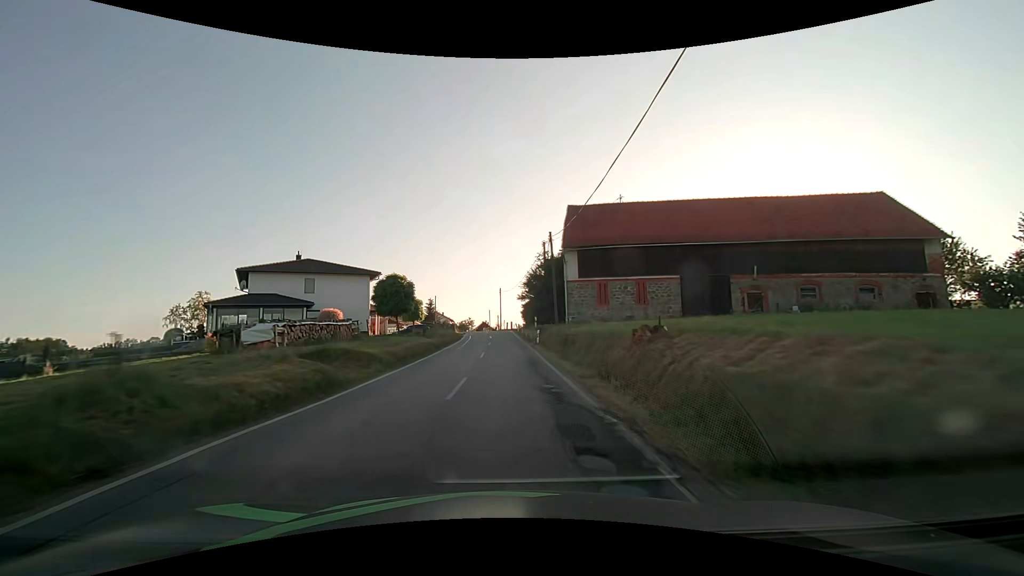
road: tertiary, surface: asphalt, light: Day
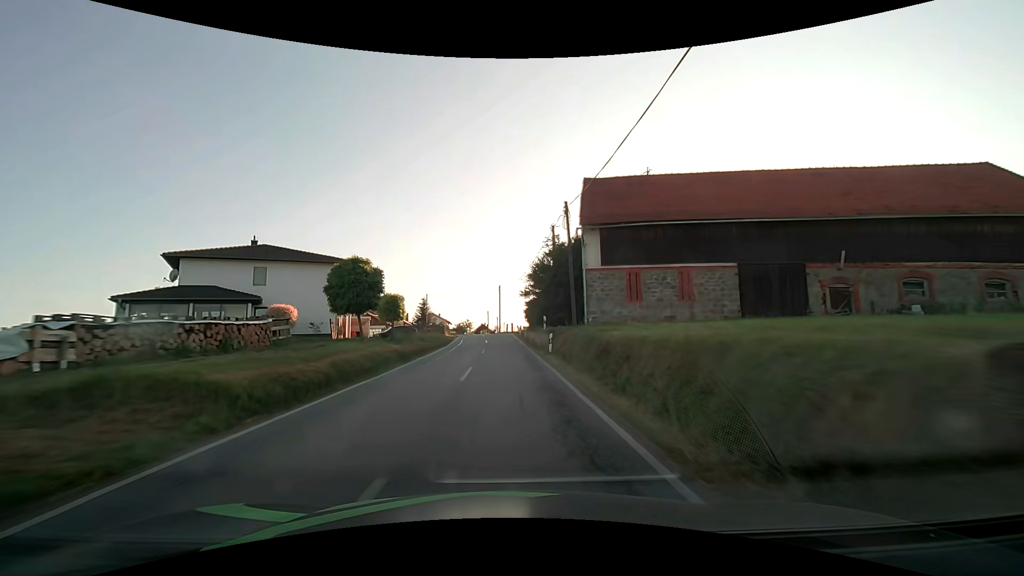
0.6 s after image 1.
(0.0, +9.2) m; 0°
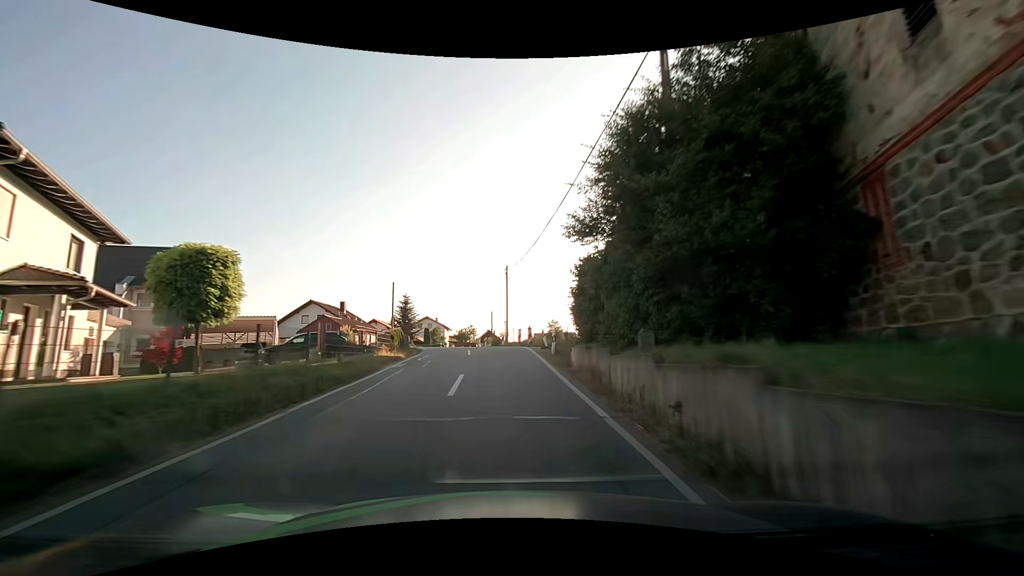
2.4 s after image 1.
(-0.2, +27.2) m; -1°
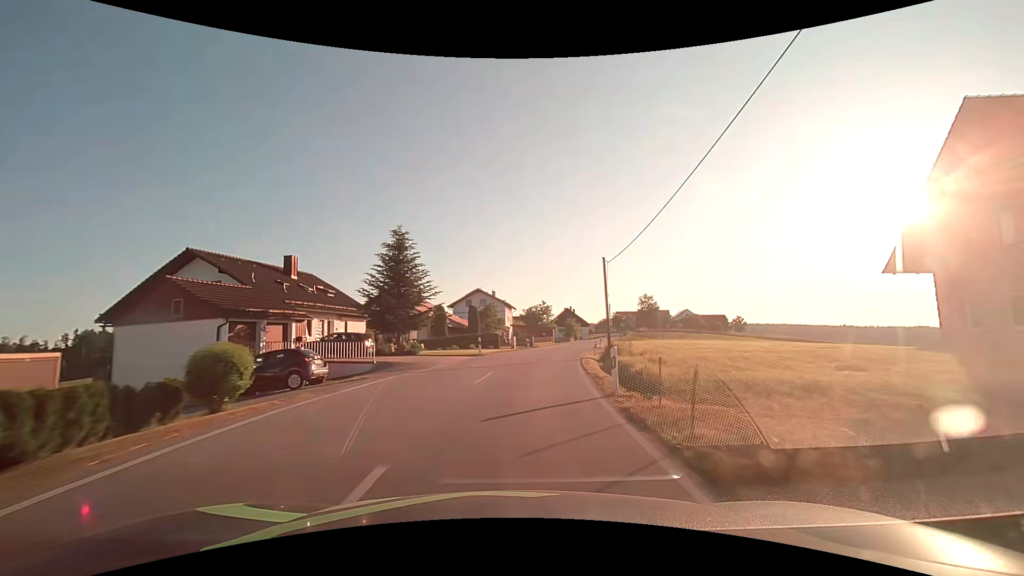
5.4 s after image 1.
(-3.5, +45.0) m; -8°
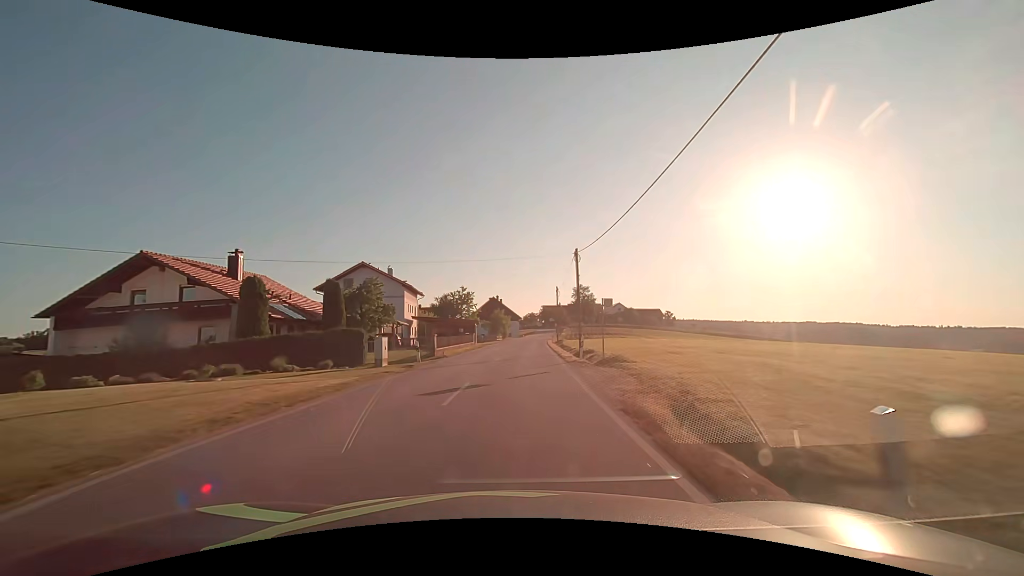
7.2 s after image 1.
(+2.2, +27.7) m; +9°
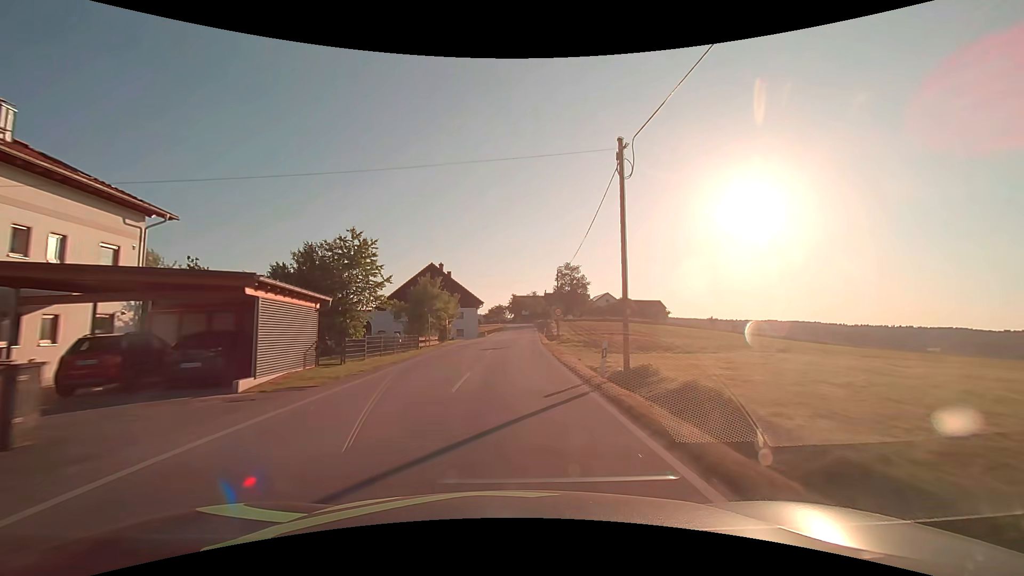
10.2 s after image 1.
(+2.0, +46.6) m; +4°
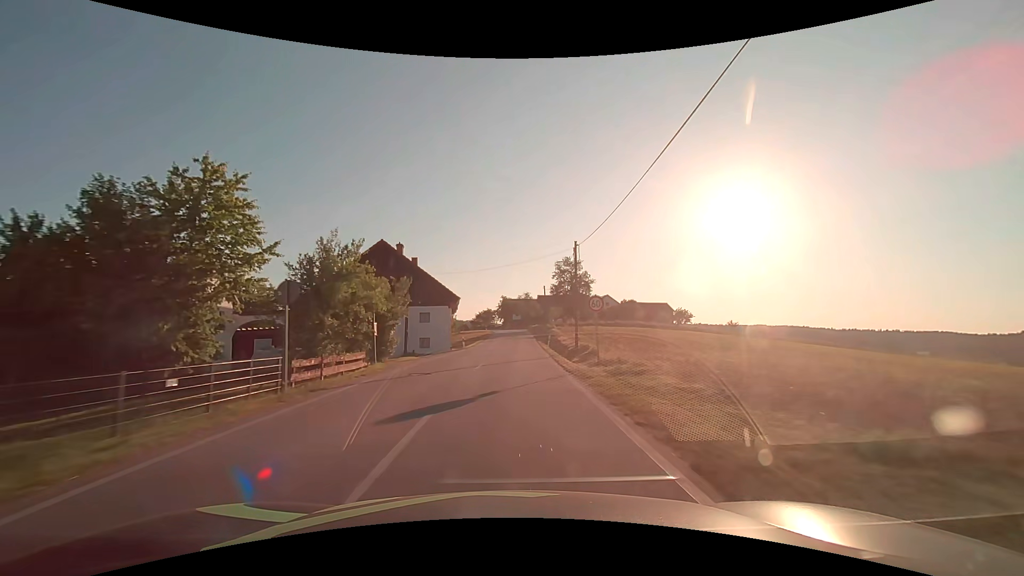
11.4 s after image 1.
(+0.2, +18.5) m; +2°
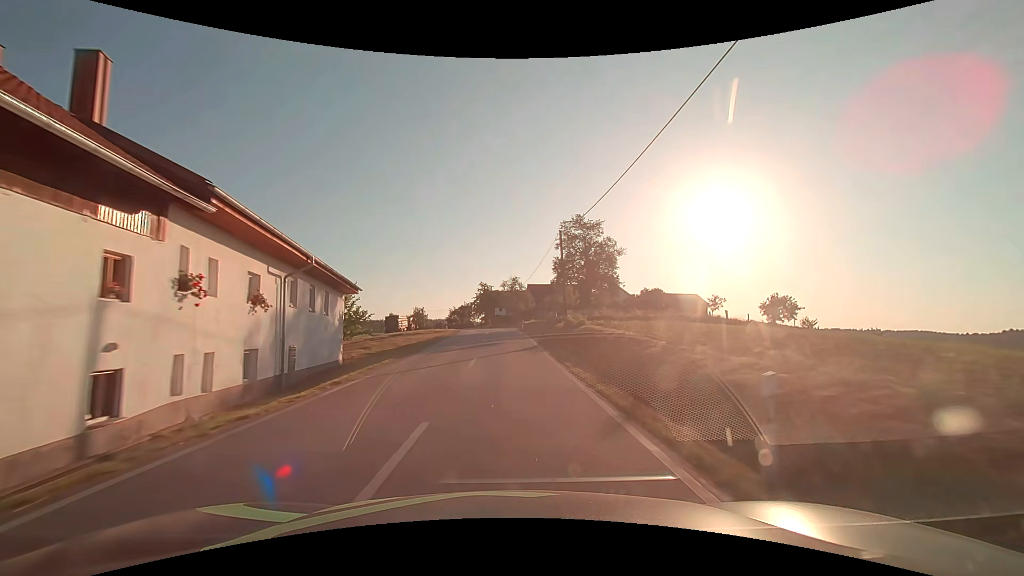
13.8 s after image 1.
(+0.6, +36.6) m; +1°
(0, +10) (0, +20) (0, +30) (0, +40) (-1, +50) (-1, +60) (-2, +70) (-3, +80) (-5, +90) (-7, +100) m
